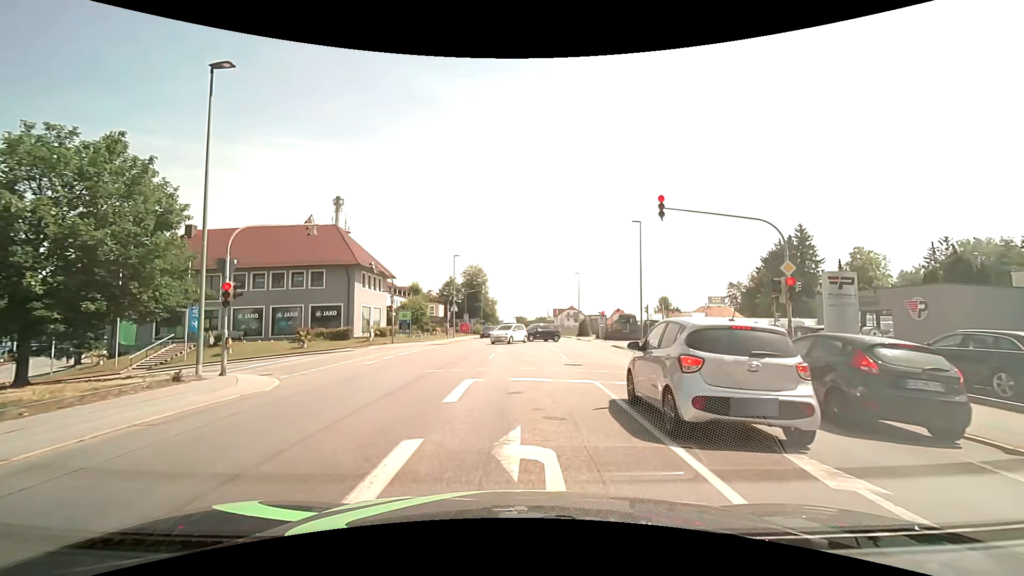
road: tertiary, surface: asphalt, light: Day
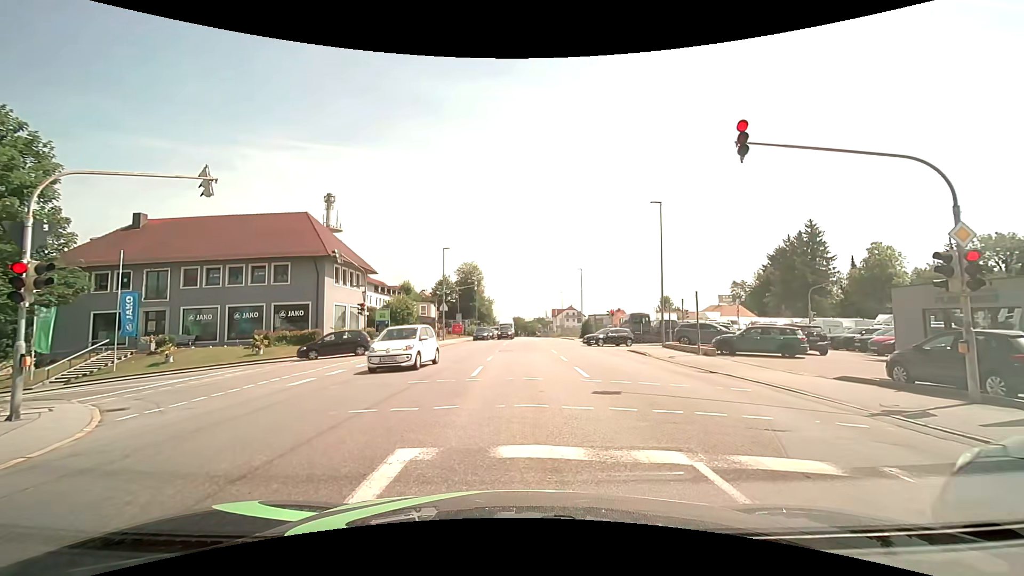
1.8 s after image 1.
(0.0, +6.3) m; 0°
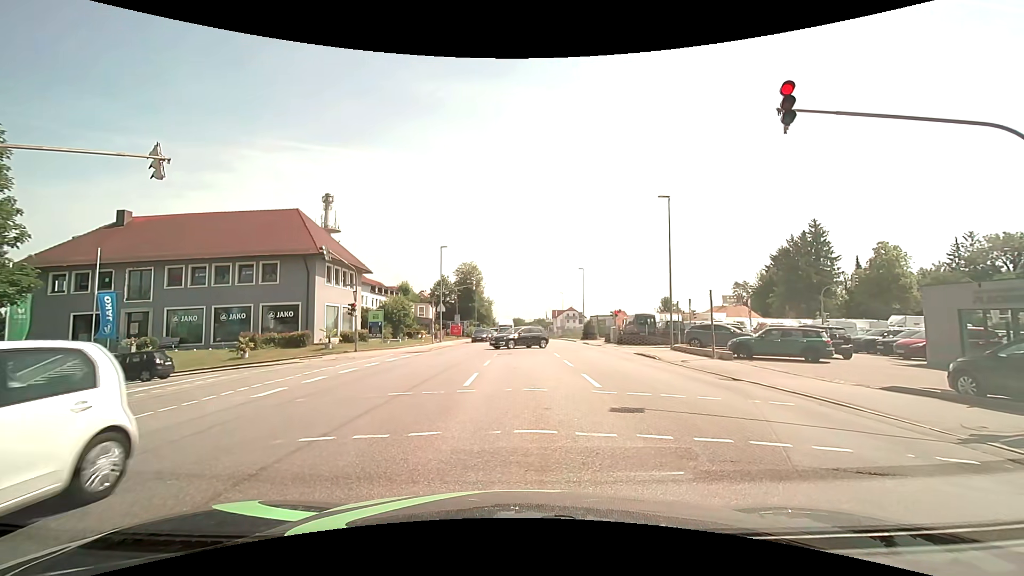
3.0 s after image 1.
(0.0, +1.7) m; -2°
